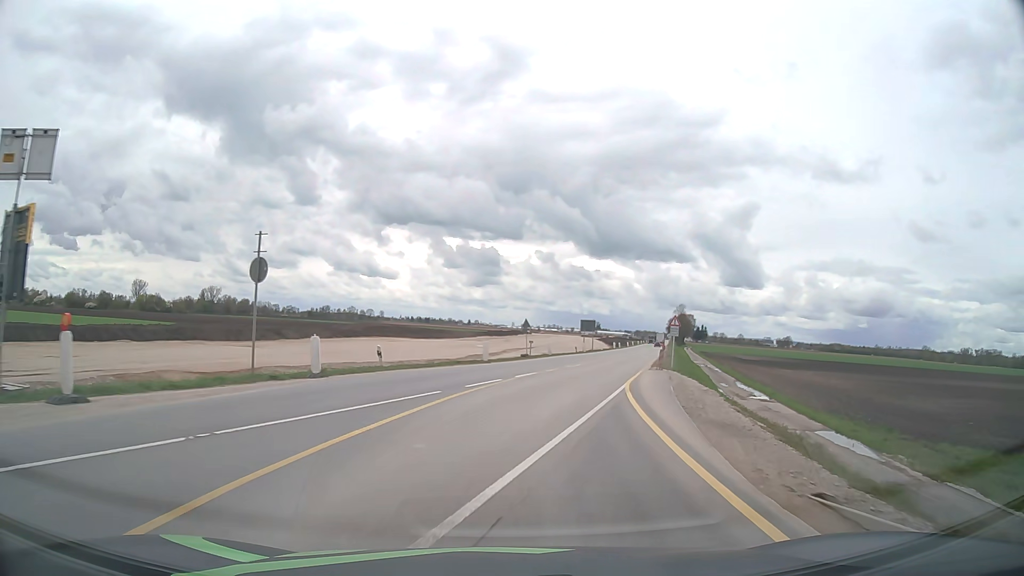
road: unclassified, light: Day
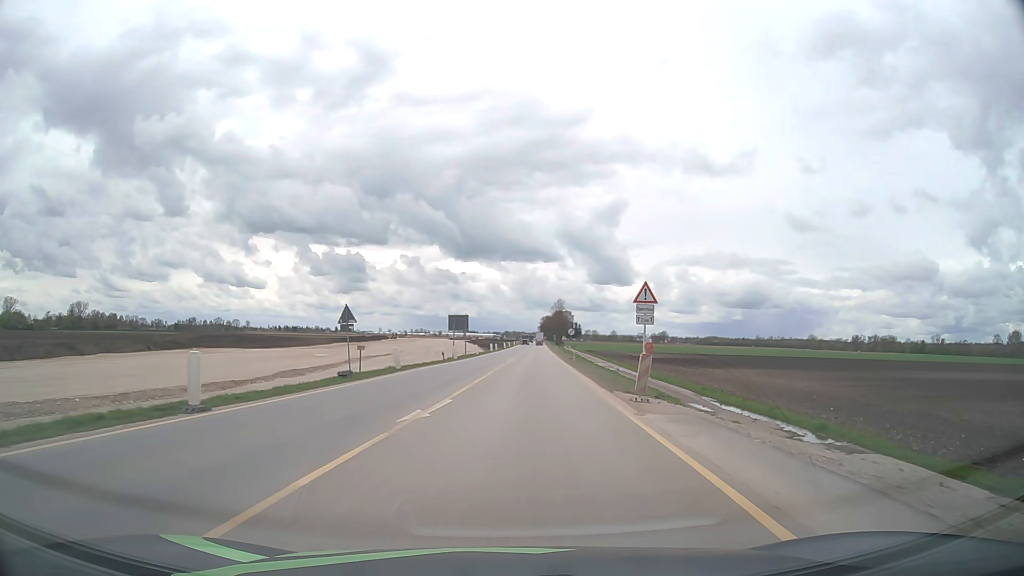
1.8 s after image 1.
(+2.4, +24.0) m; +11°
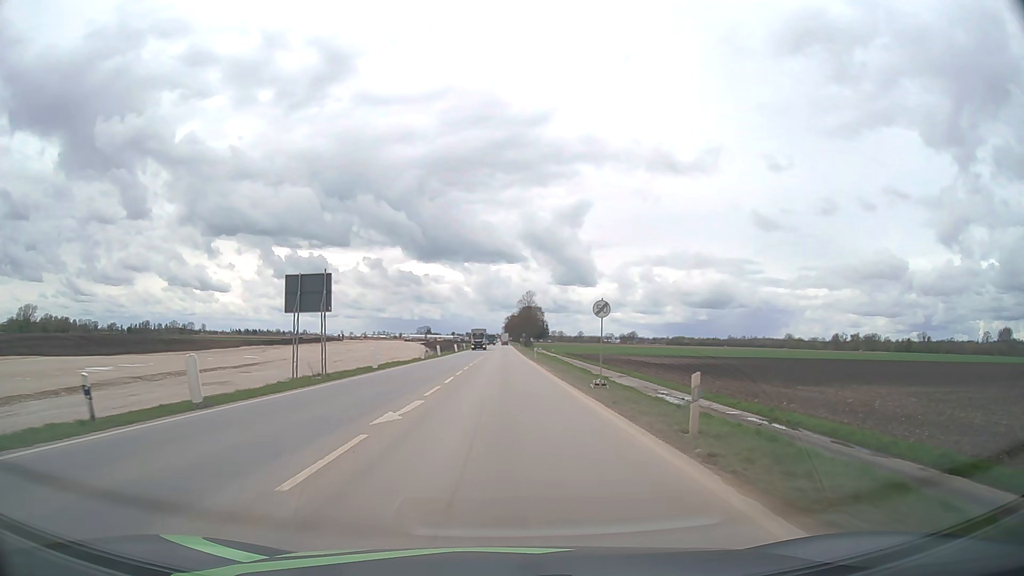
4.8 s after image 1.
(+2.0, +42.3) m; +3°
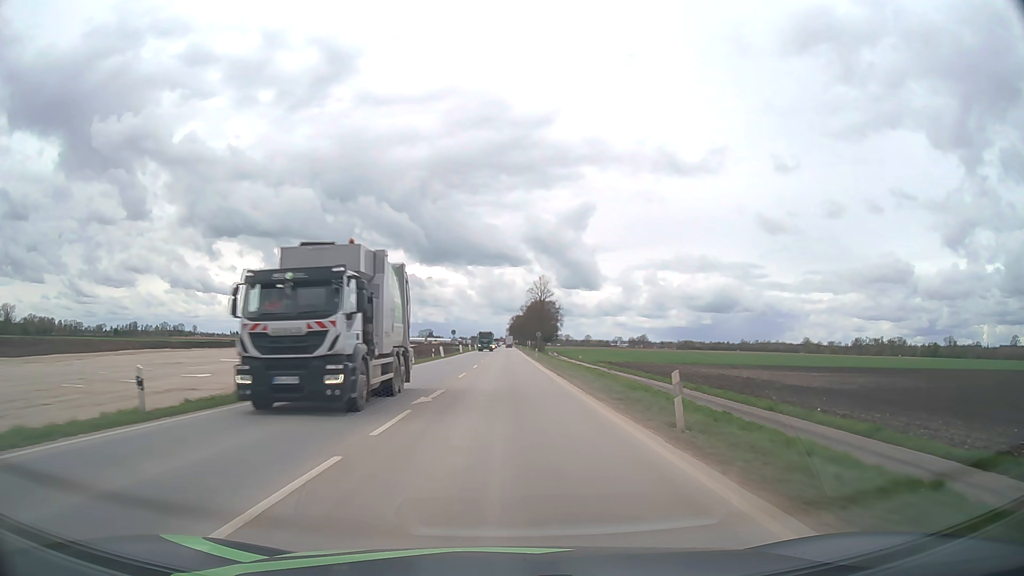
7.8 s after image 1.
(-0.2, +50.6) m; 0°
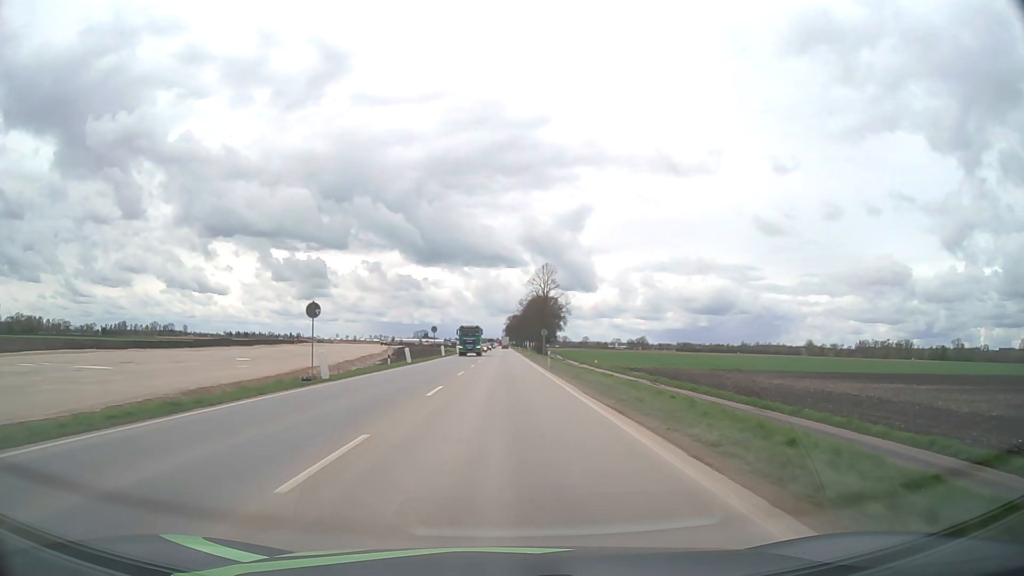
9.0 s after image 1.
(+0.1, +22.9) m; 0°
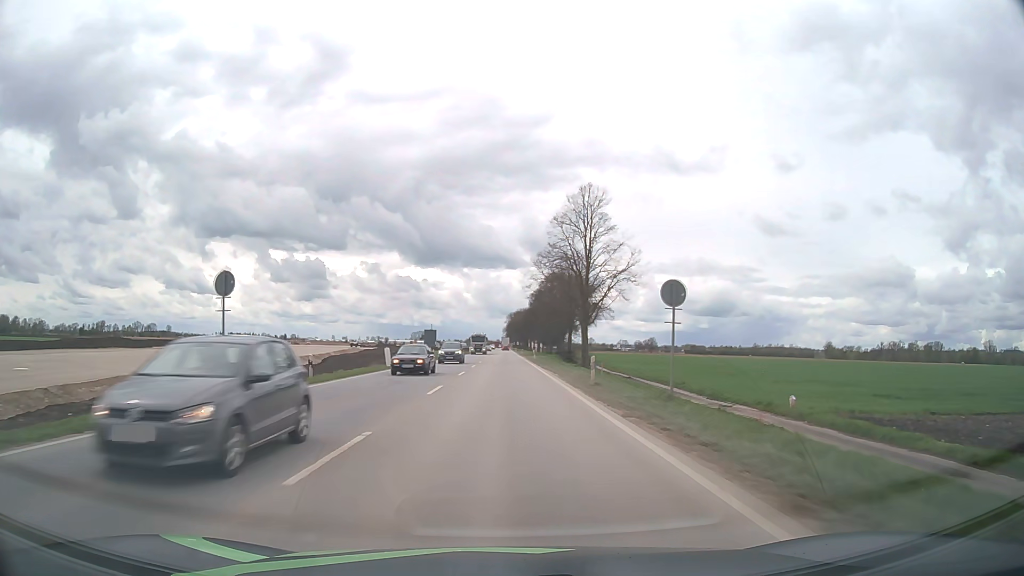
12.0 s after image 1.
(0.0, +59.6) m; 0°
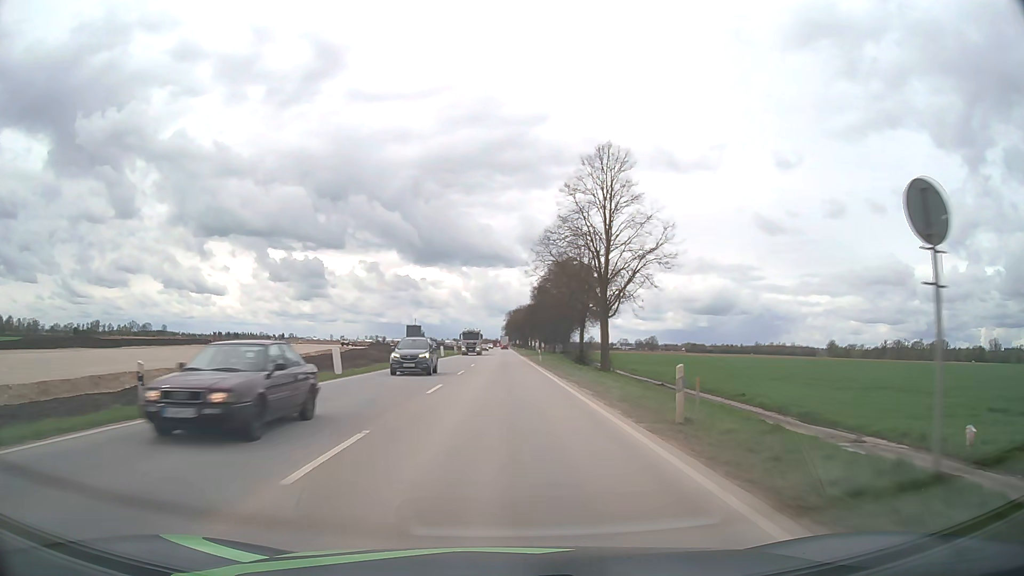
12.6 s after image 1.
(0.0, +12.0) m; 0°
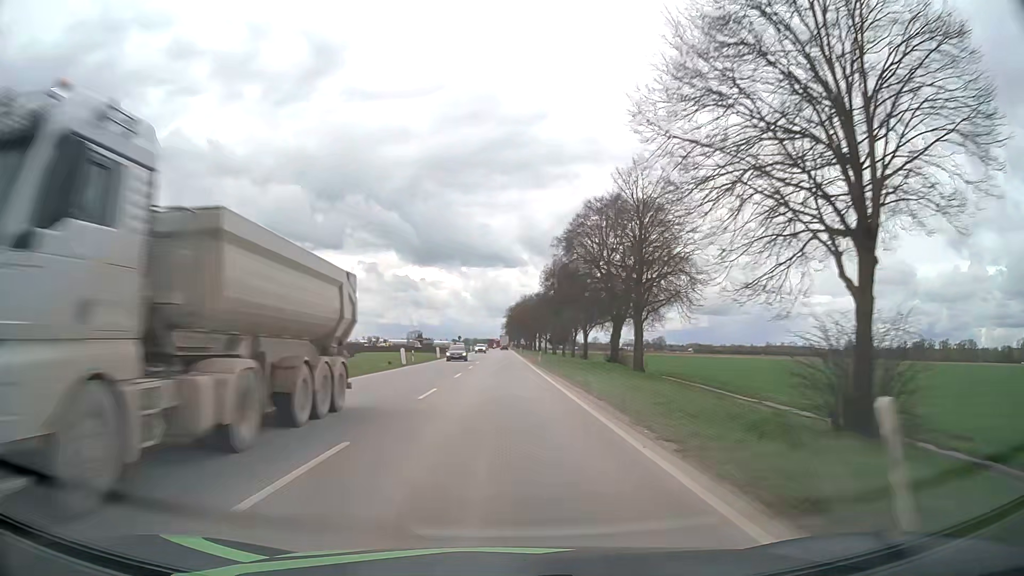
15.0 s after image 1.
(+0.1, +49.0) m; 0°
(0, +10) (0, +20) (0, +30) (0, +40) (0, +50) (0, +60) (0, +70) (0, +80) (0, +90) (0, +100) m
